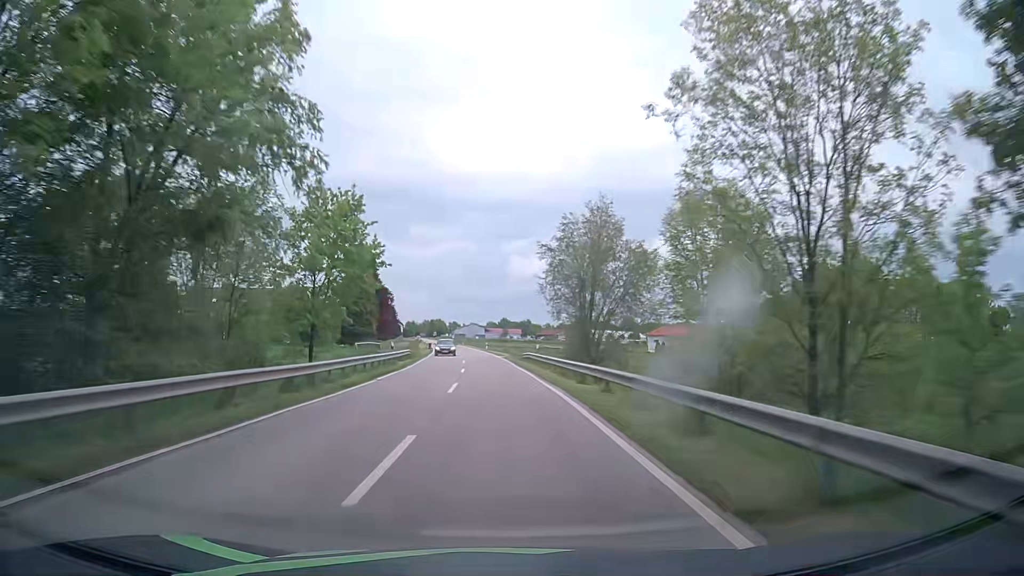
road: tertiary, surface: asphalt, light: Day
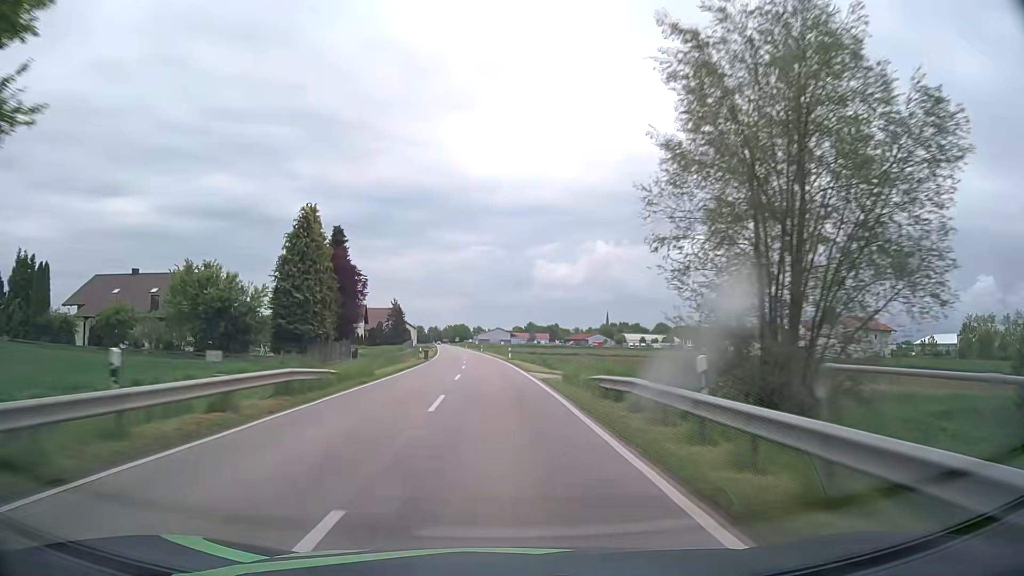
(-0.4, +28.4) m; -2°
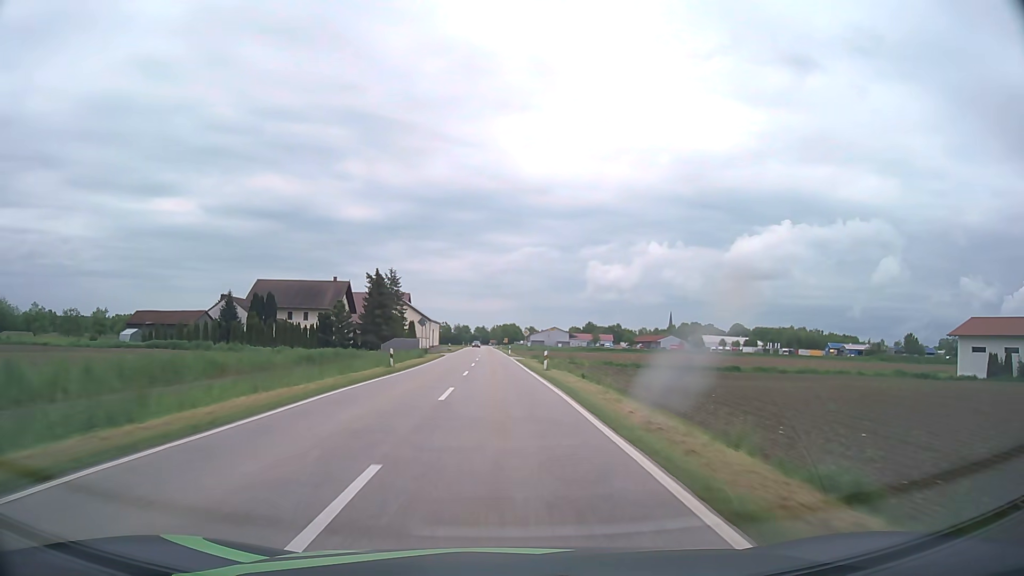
(-3.1, +70.8) m; -5°
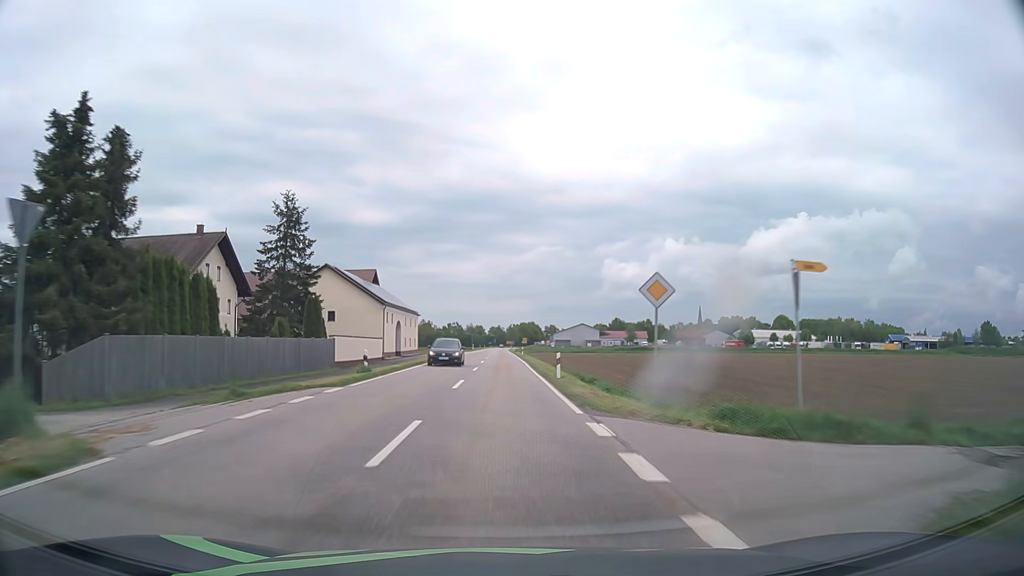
(-0.9, +56.6) m; -1°
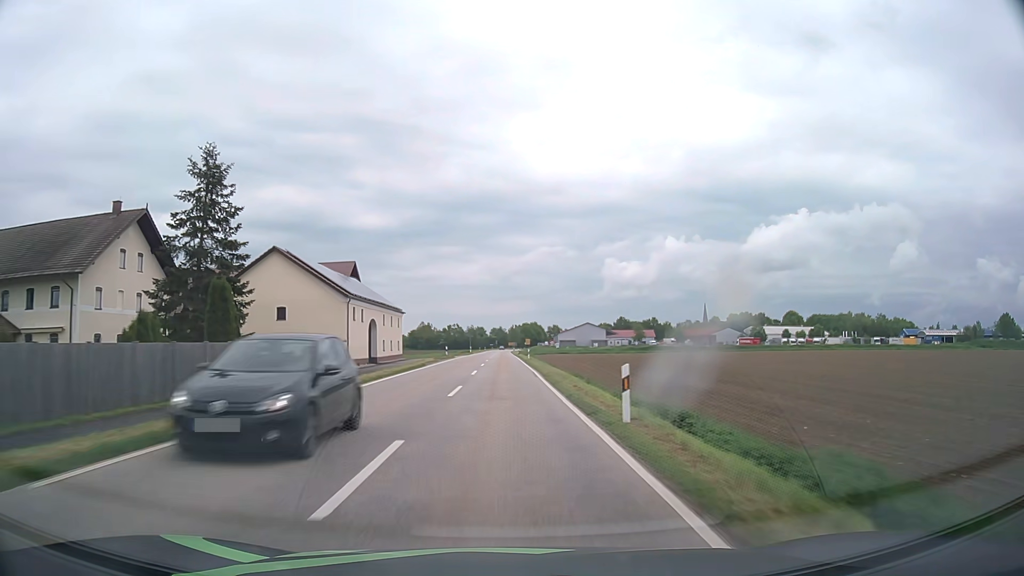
(0.0, +14.2) m; 0°
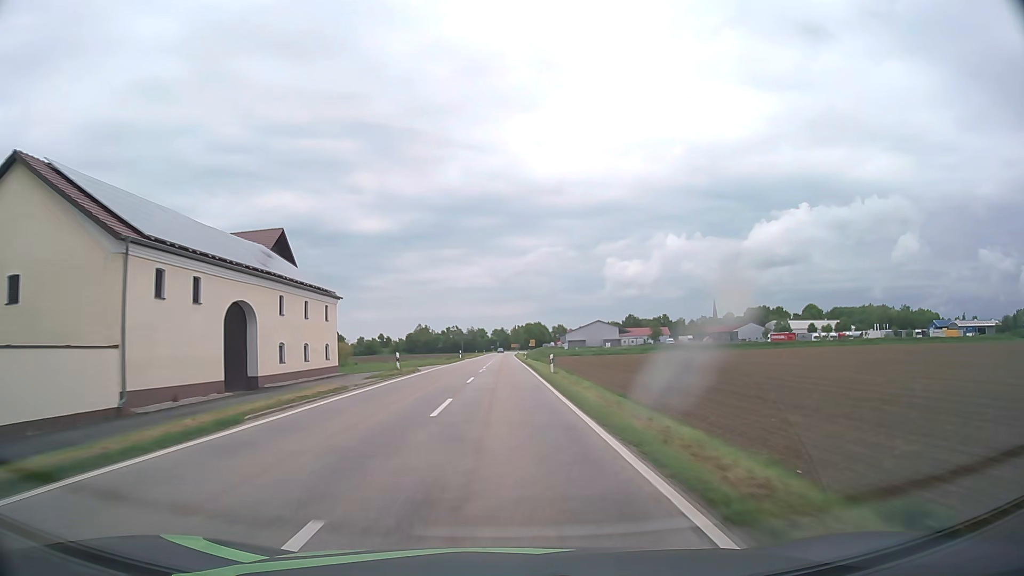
(-0.1, +28.3) m; 0°
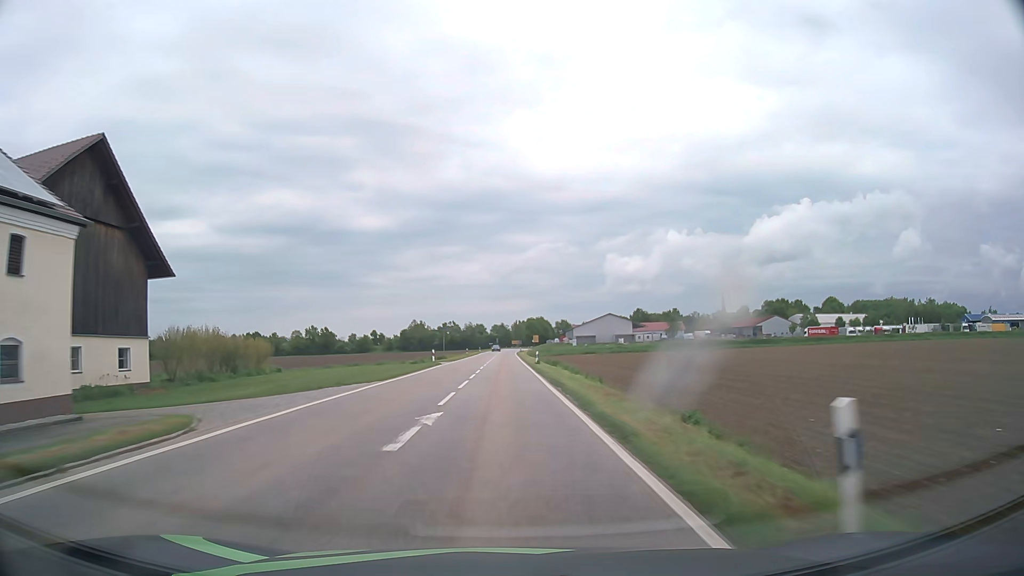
(0.0, +28.3) m; 0°
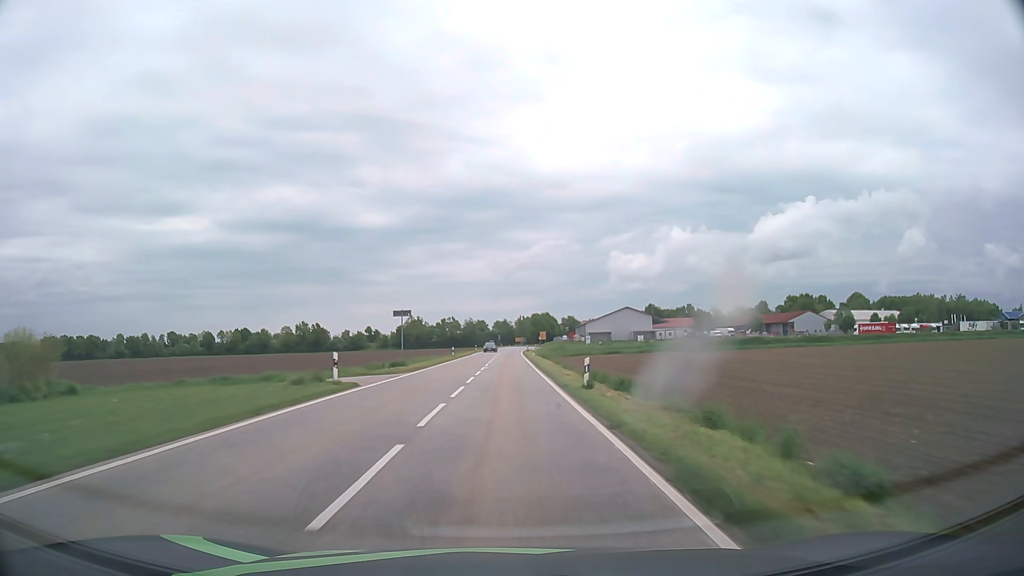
(-0.1, +28.4) m; 0°
(0, +10) (0, +20) (0, +30) (0, +40) (0, +50) (0, +60) (0, +70) (0, +80) (+1, +90) (+1, +100) m
